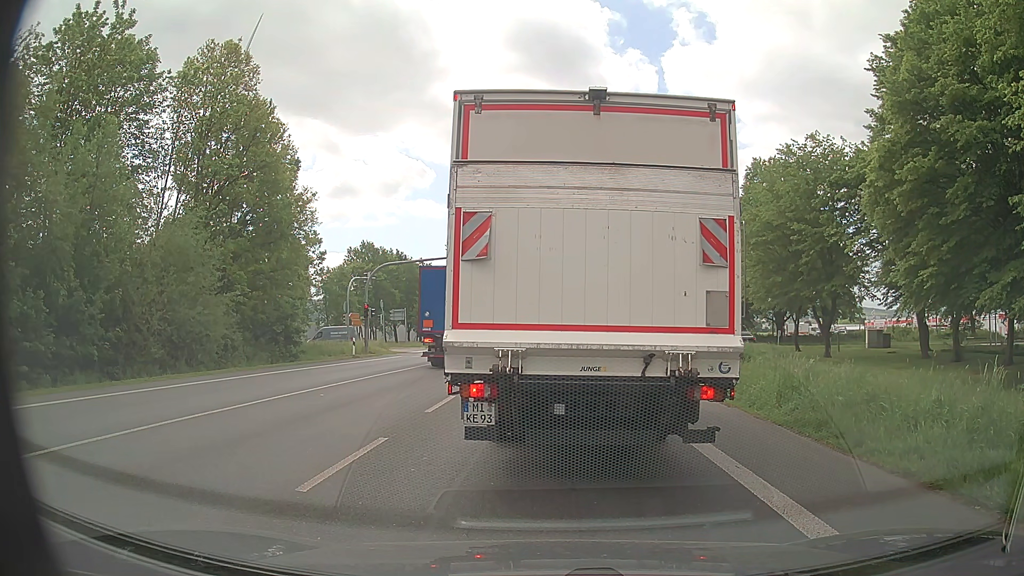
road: primary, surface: asphalt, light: Day
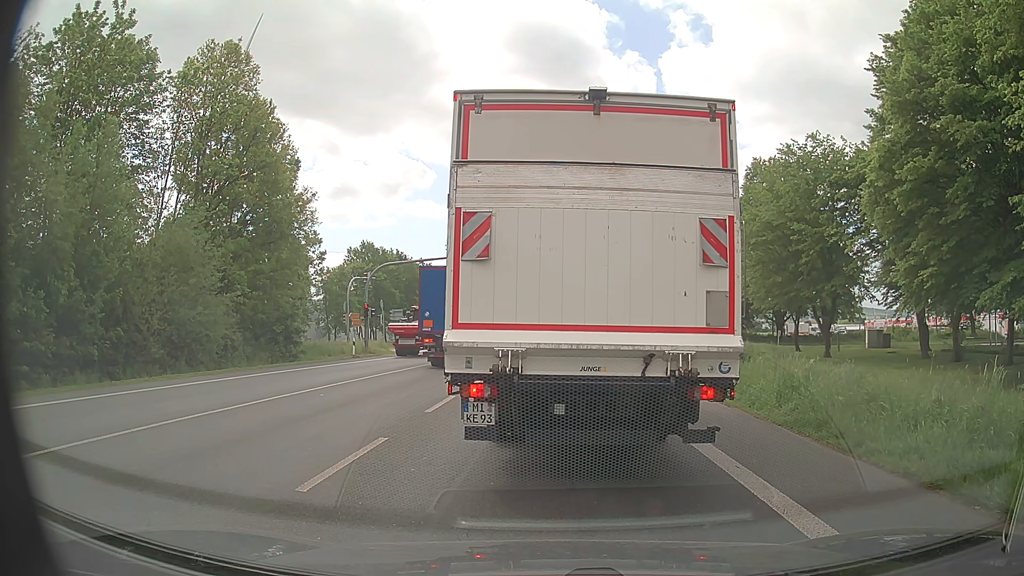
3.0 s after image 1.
(0.0, 0.0) m; 0°
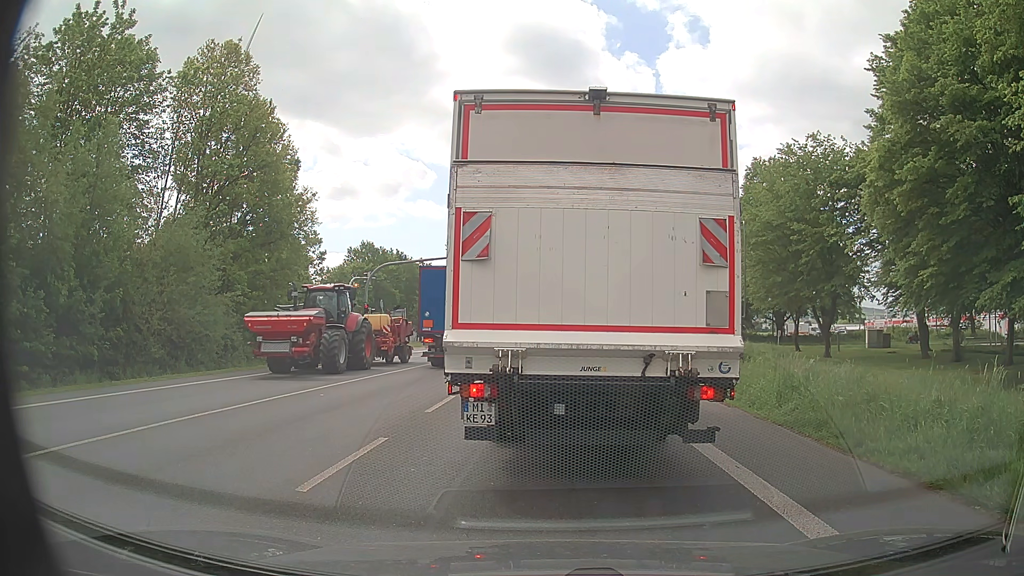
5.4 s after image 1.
(0.0, 0.0) m; 0°
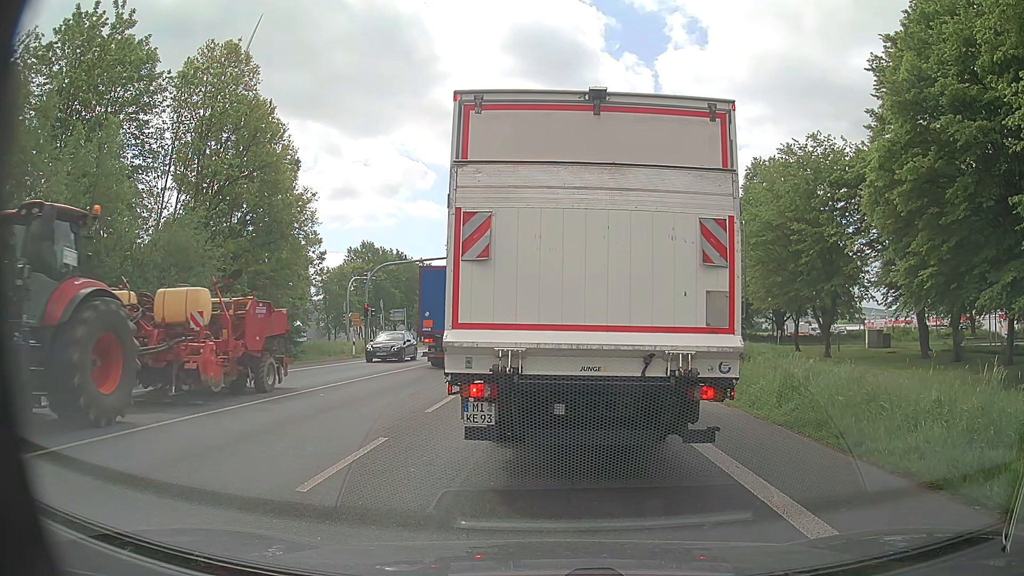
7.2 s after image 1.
(0.0, 0.0) m; 0°
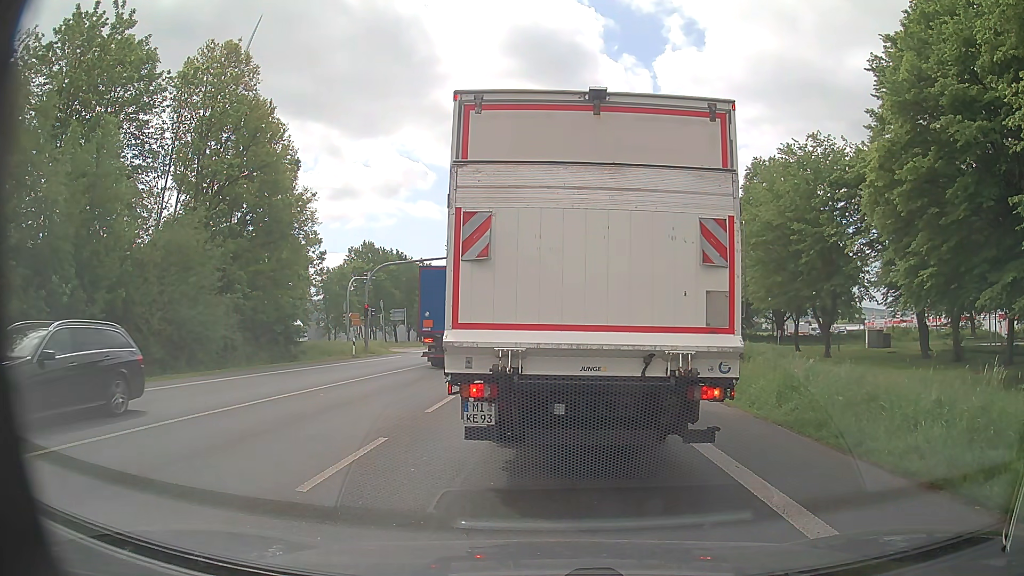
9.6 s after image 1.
(0.0, 0.0) m; 0°
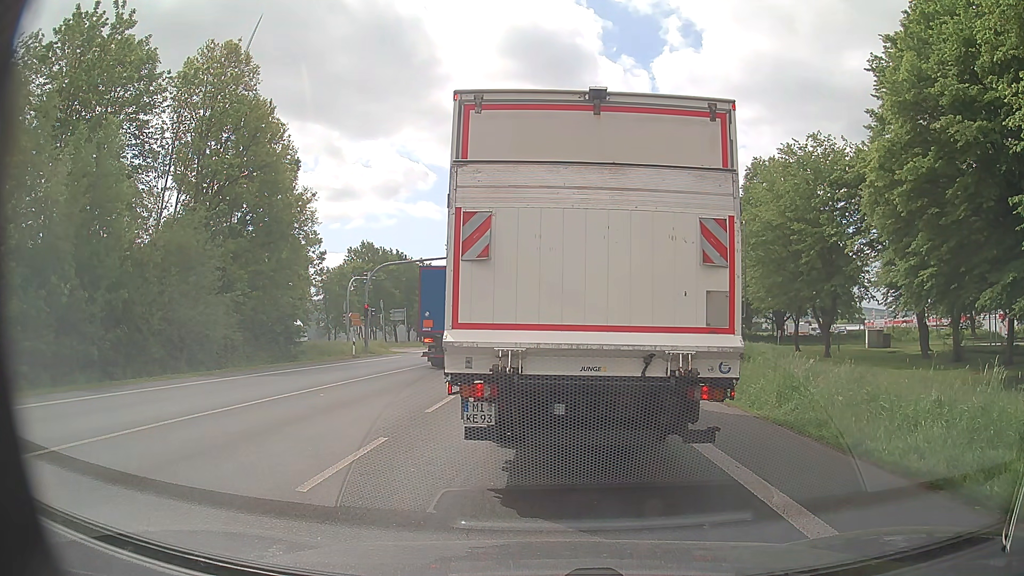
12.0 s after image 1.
(0.0, 0.0) m; 0°
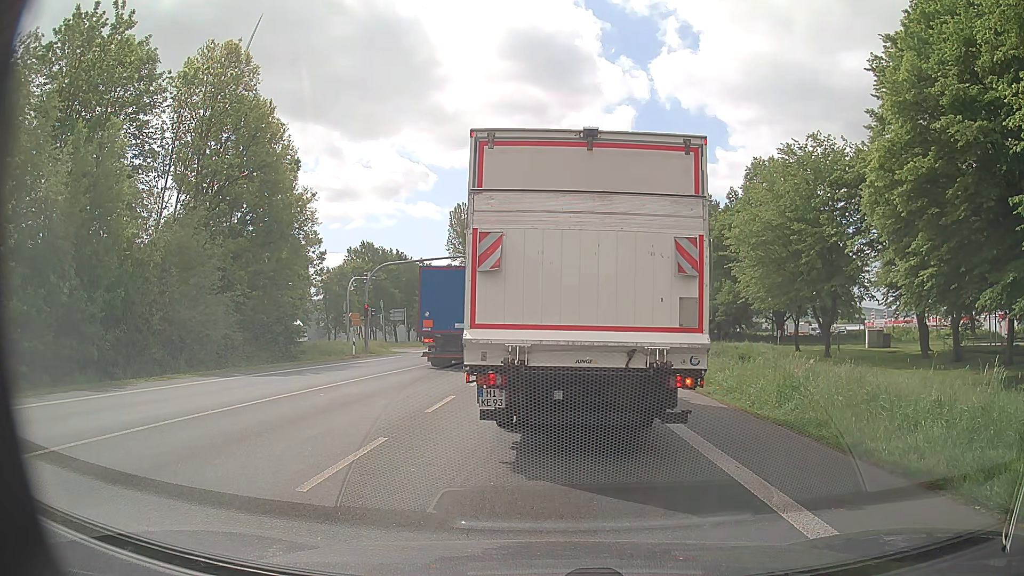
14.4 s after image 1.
(0.0, 0.0) m; 0°
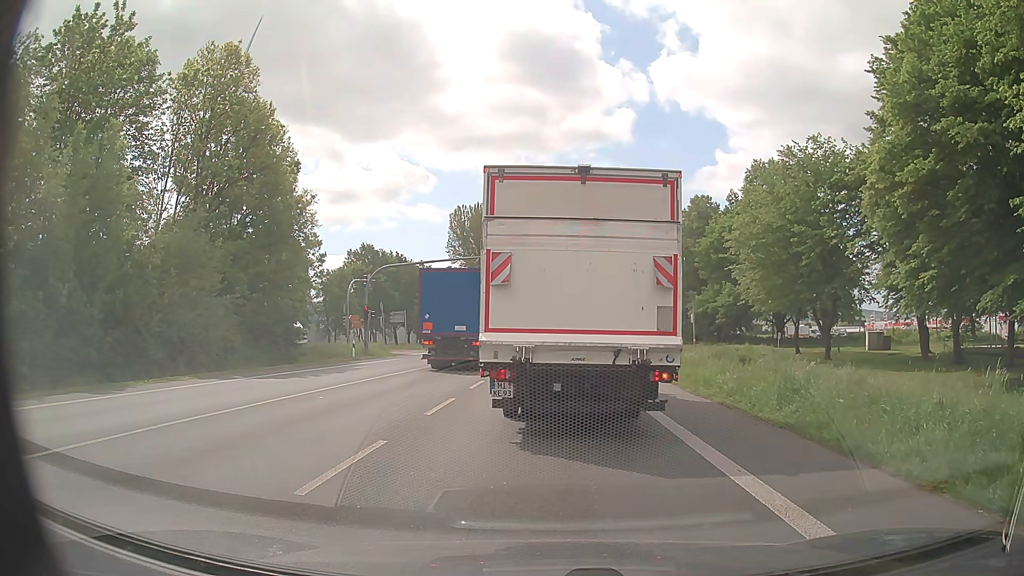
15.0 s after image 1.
(0.0, 0.0) m; 0°
(0, +10) (0, +20) (+1, +30) (+1, +40) (+2, +50) (+2, +60) (+3, +70) (+4, +80) (+4, +90) (+5, +100) m
